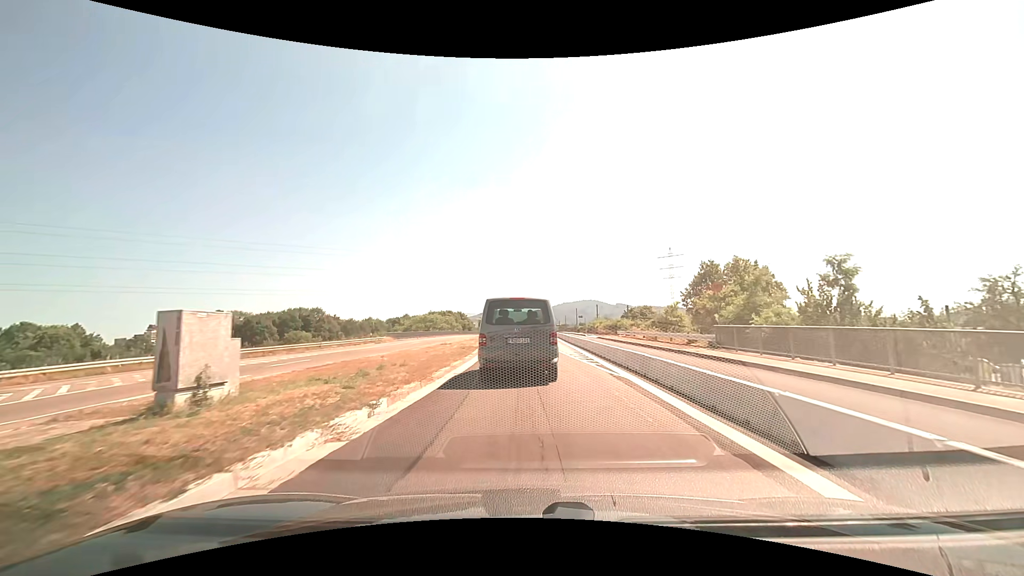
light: Day
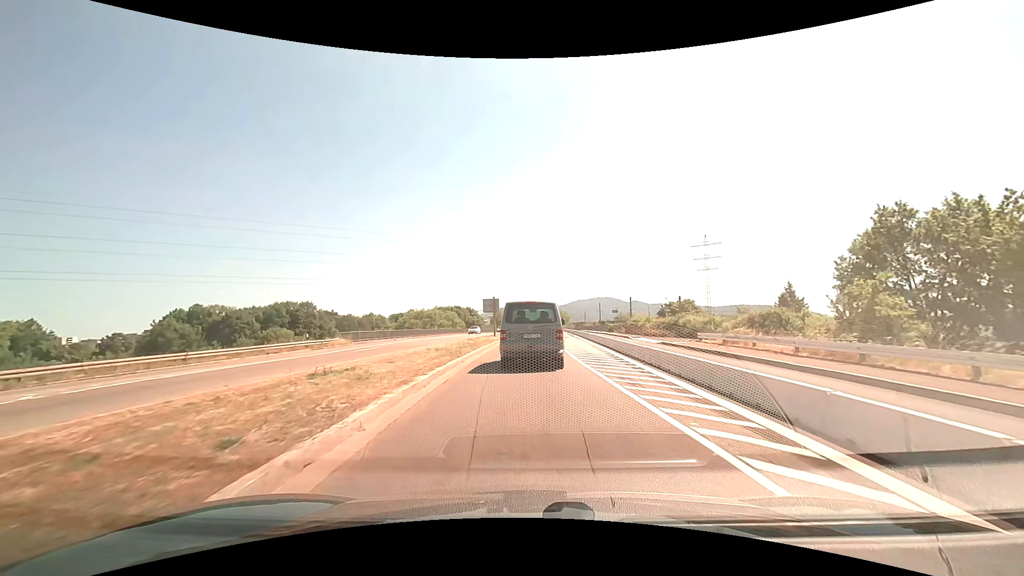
(-0.2, +21.6) m; -2°
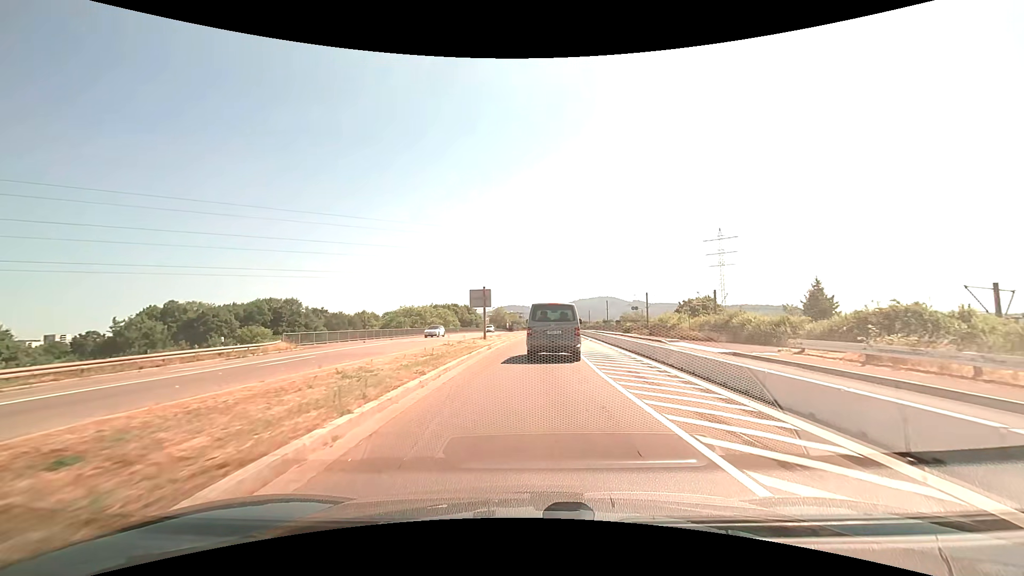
(0.0, +11.5) m; 0°
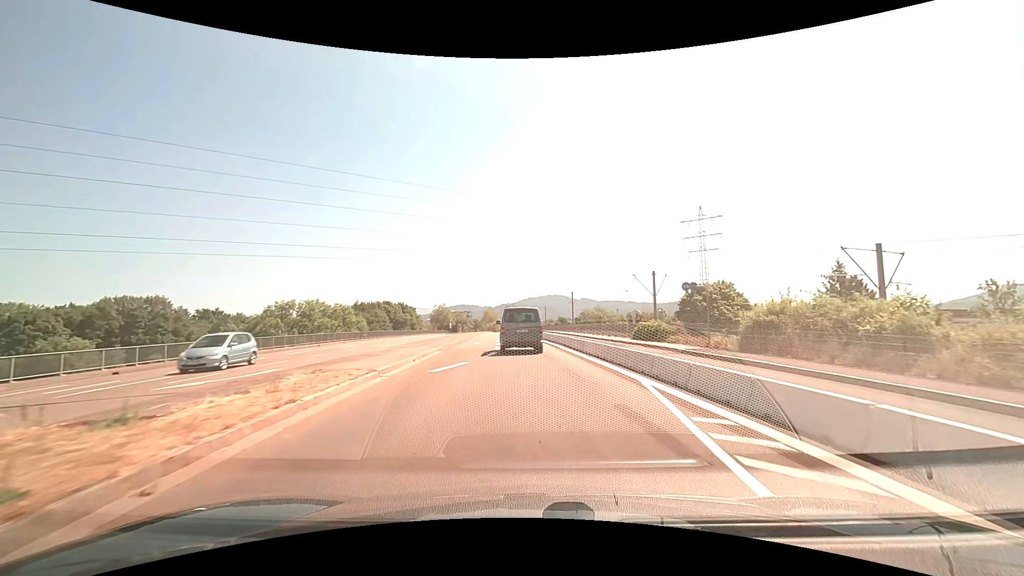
(+1.4, +31.3) m; +6°
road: secondary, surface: asphalt
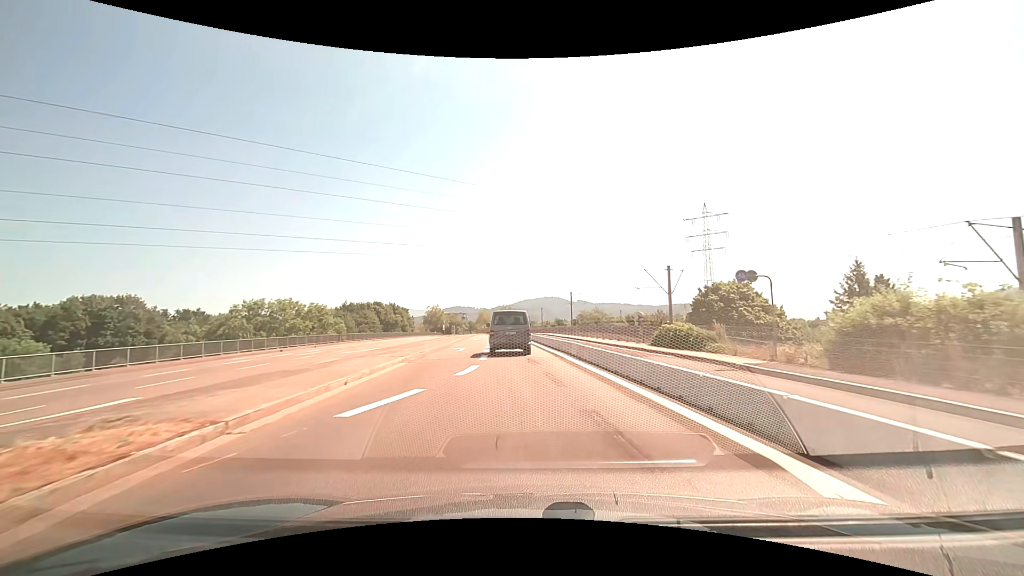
(0.0, +6.6) m; 0°
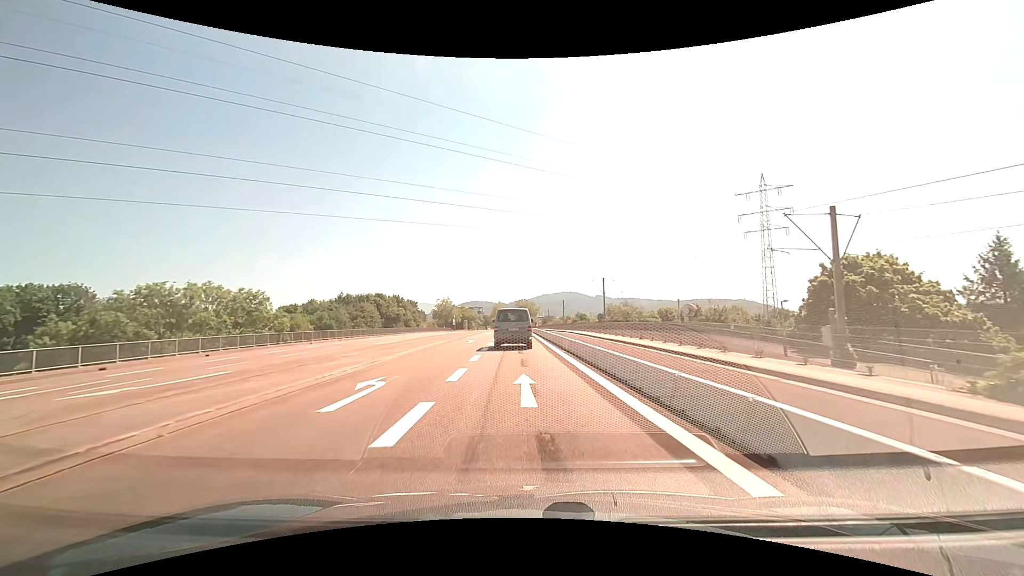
(-0.2, +20.1) m; -2°
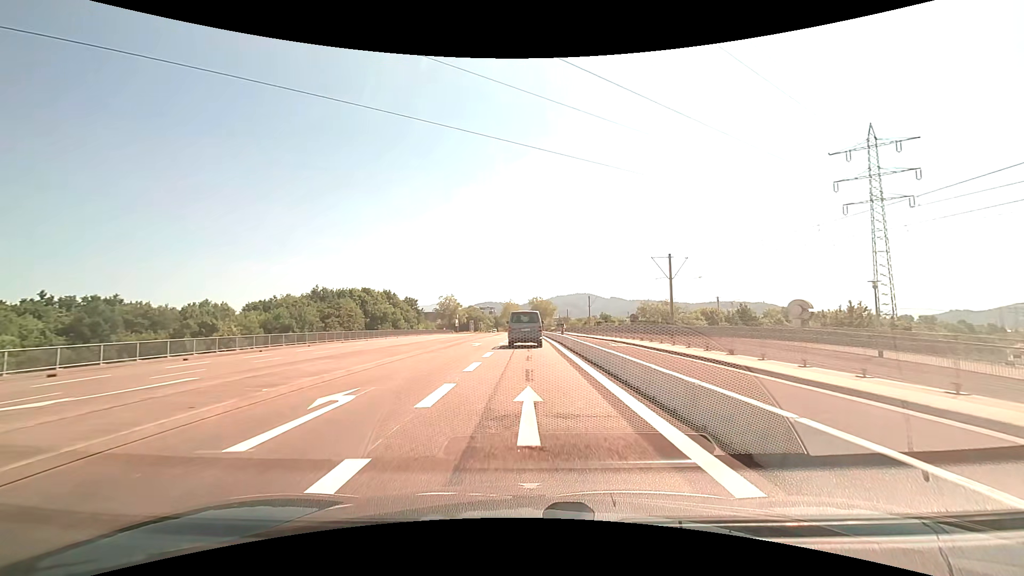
(-0.4, +27.6) m; -2°
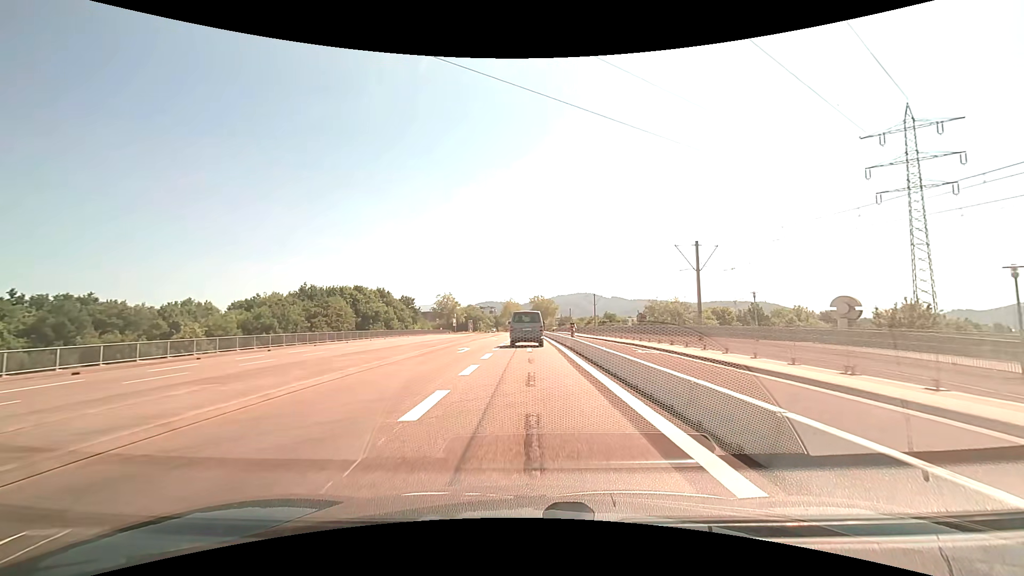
(0.0, +7.0) m; 0°
(0, +10) (0, +20) (0, +30) (0, +40) (0, +50) (0, +60) (0, +70) (0, +80) (0, +90) (0, +100) m
